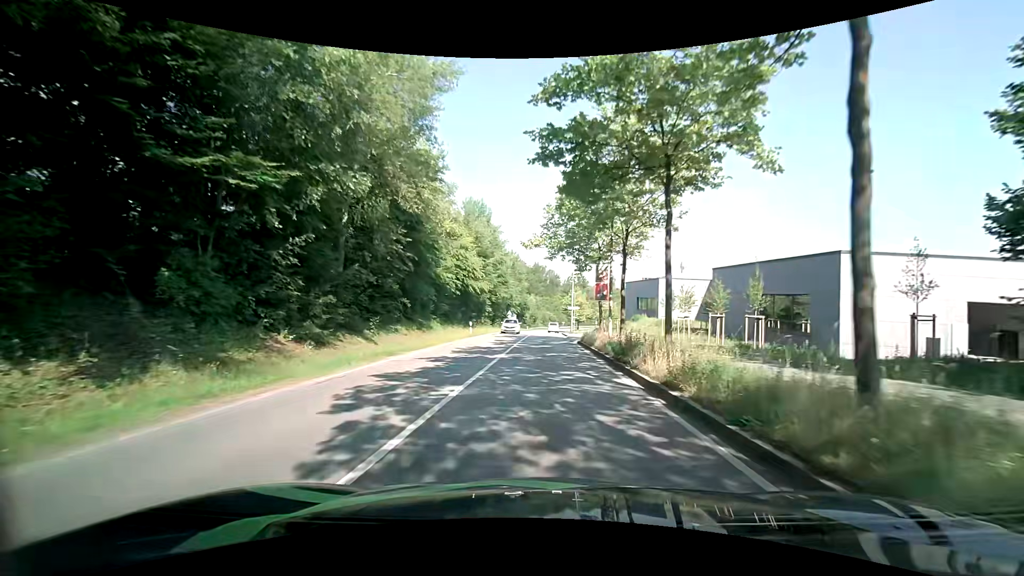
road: secondary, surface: asphalt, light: Day
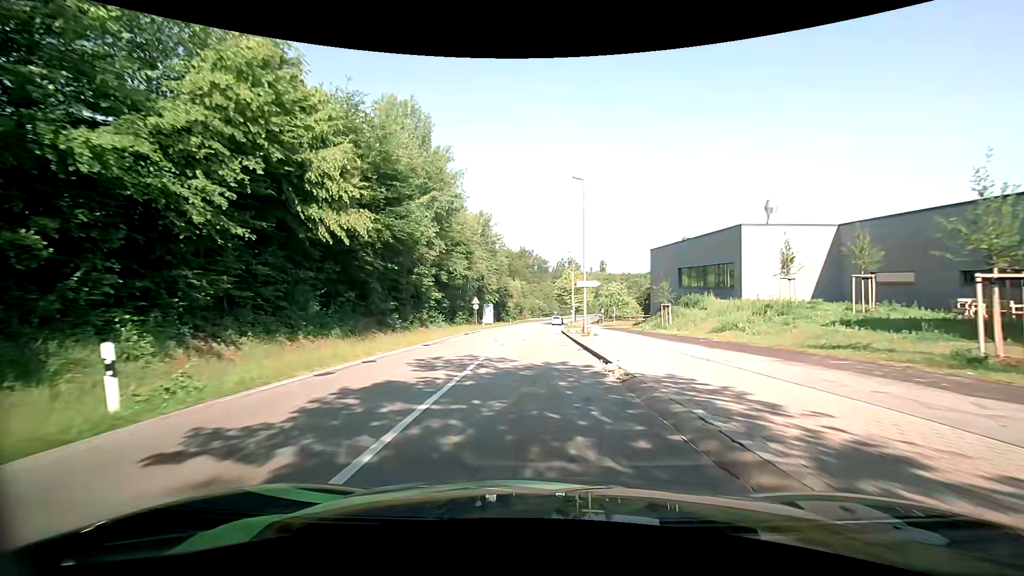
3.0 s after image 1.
(+0.6, +32.1) m; +2°
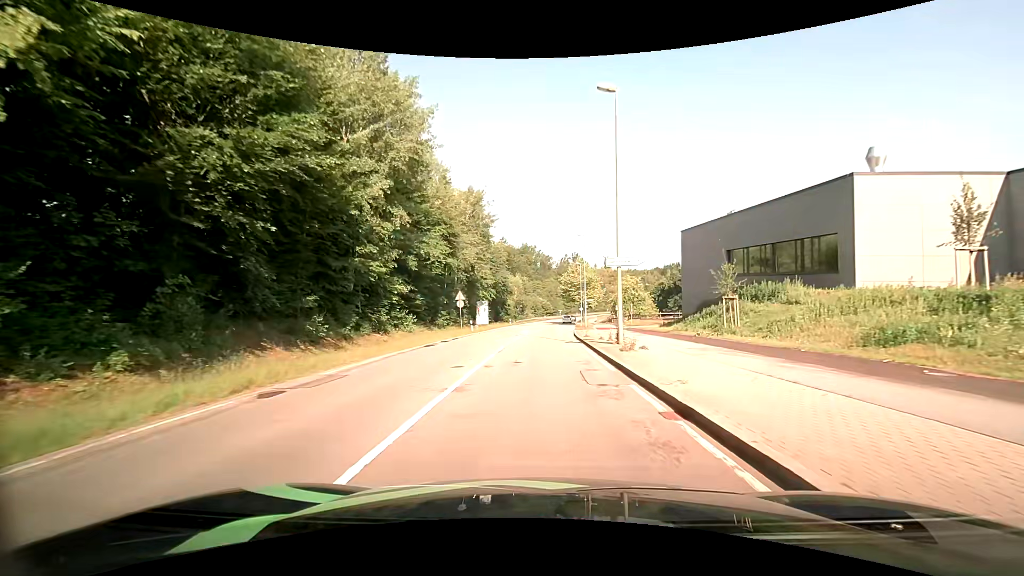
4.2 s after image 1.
(-0.1, +12.6) m; 0°
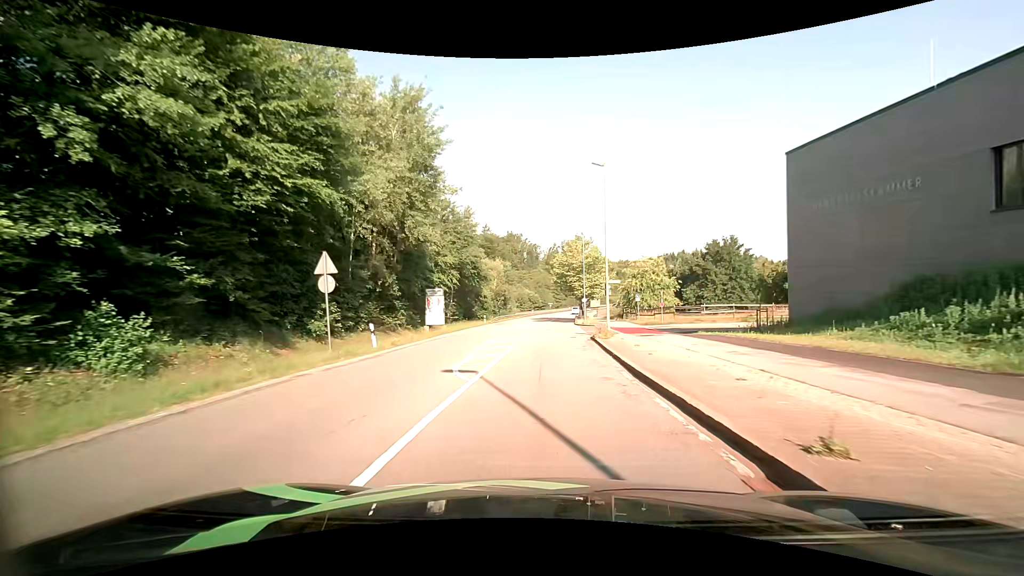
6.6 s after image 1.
(0.0, +24.3) m; +1°
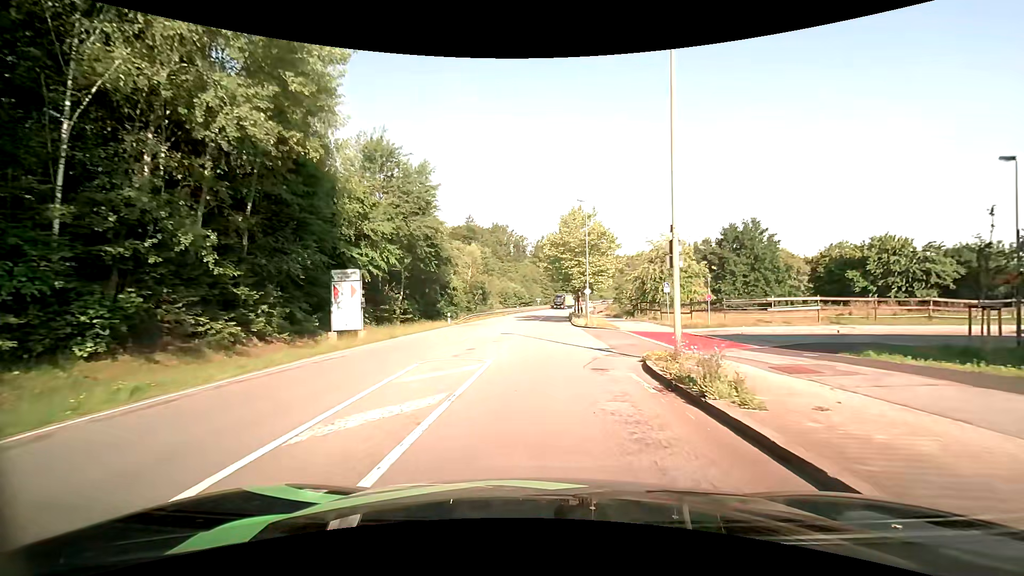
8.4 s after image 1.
(+0.2, +16.8) m; +1°
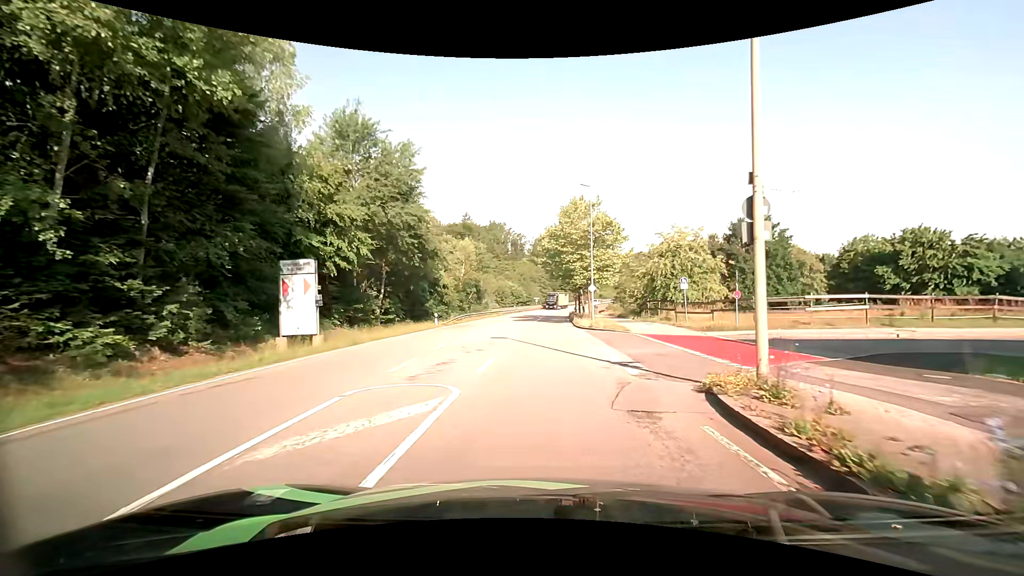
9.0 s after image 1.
(0.0, +4.7) m; 0°
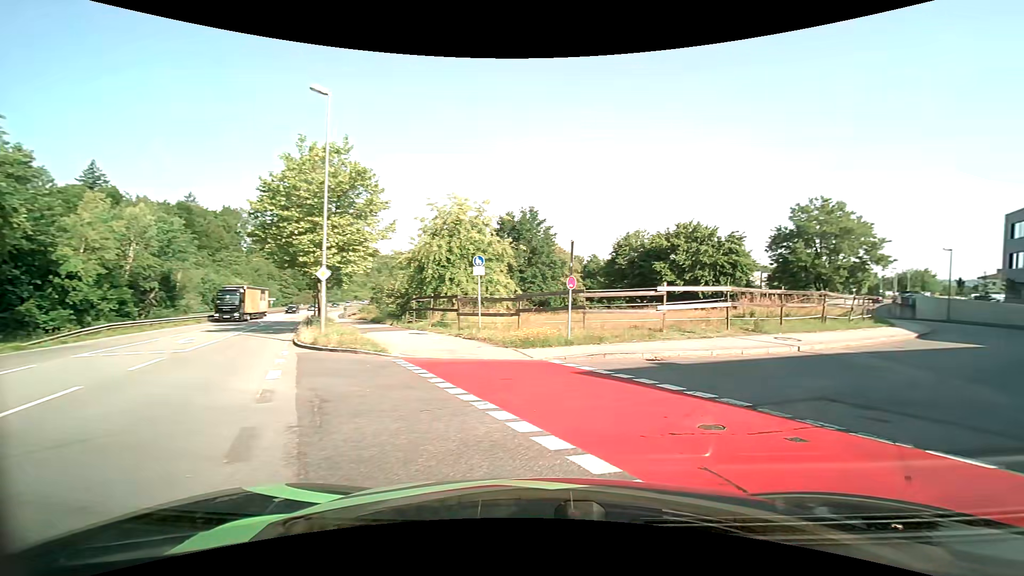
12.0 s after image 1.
(+1.5, +14.0) m; +26°
